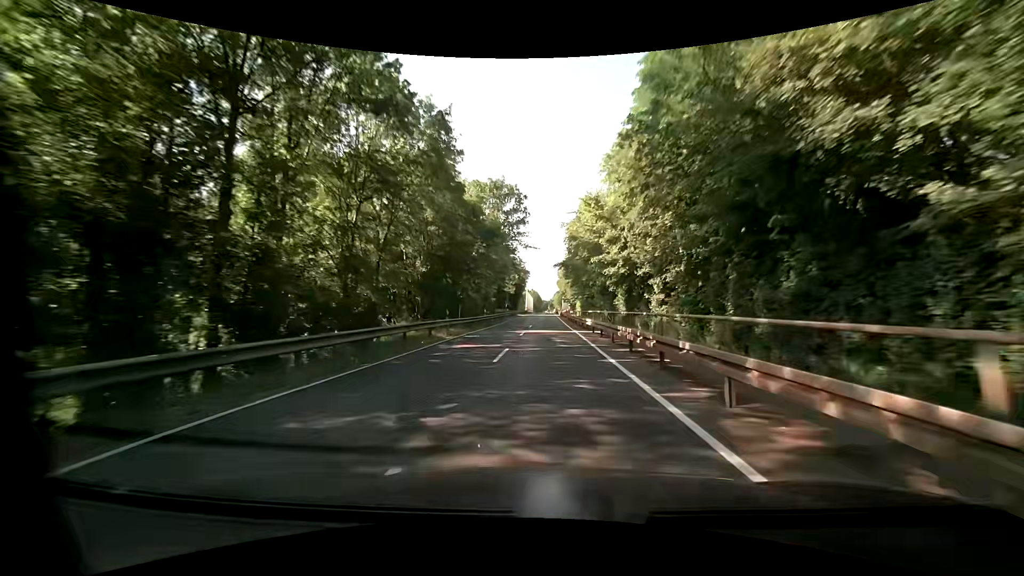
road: tertiary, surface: asphalt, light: Day
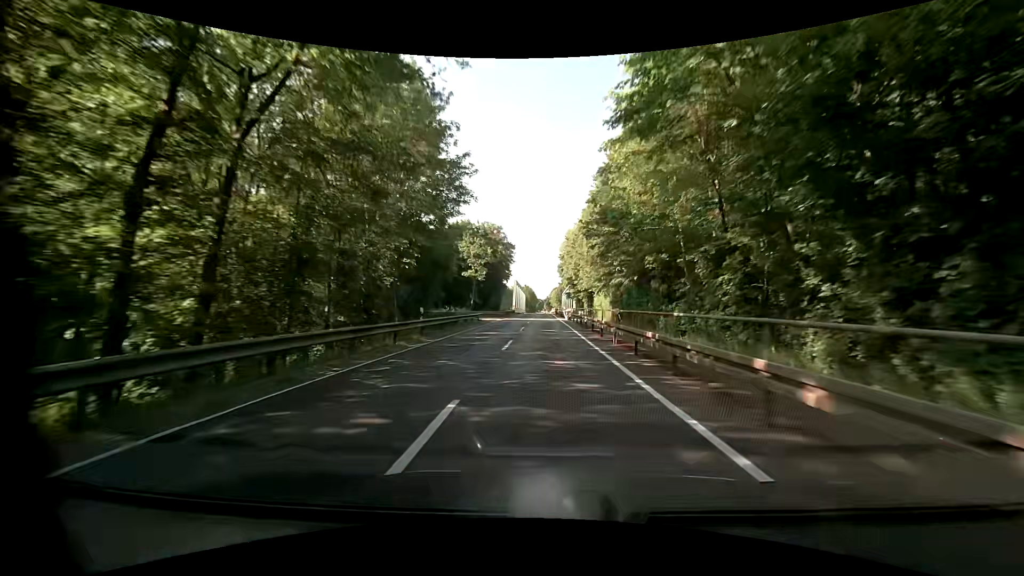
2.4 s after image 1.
(+0.2, +45.4) m; +1°
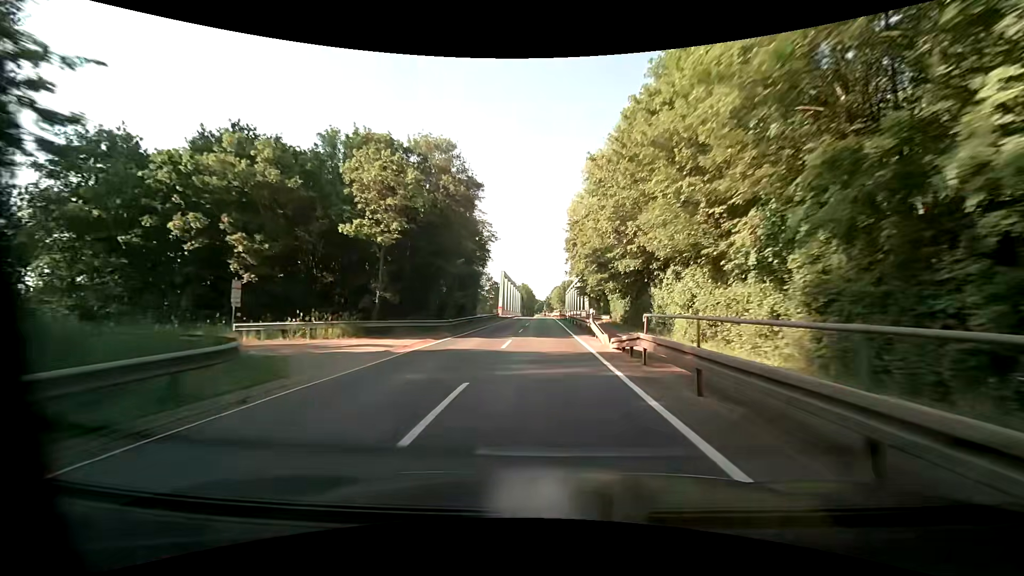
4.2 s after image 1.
(0.0, +34.2) m; -1°
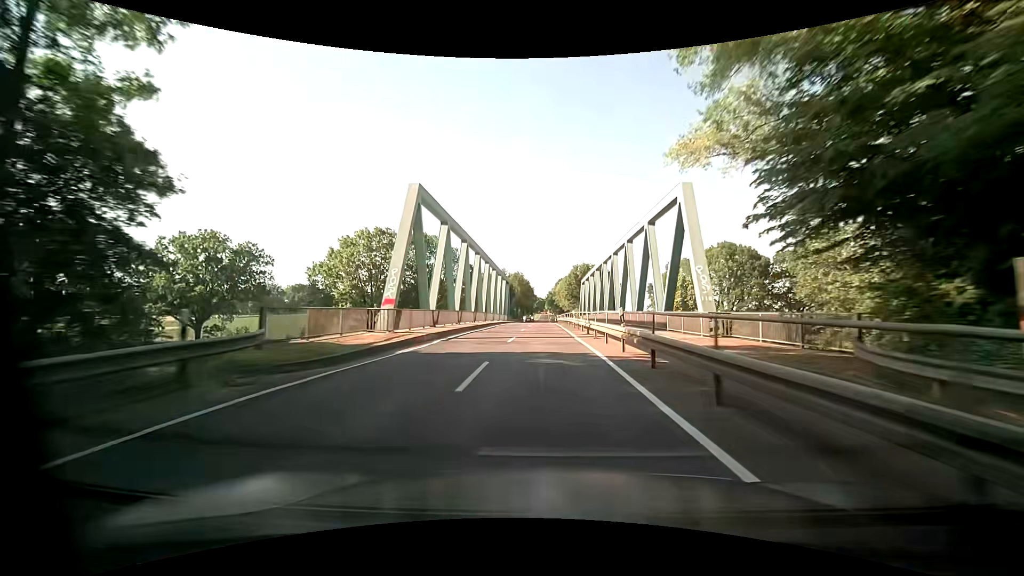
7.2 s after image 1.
(+0.4, +57.2) m; +1°
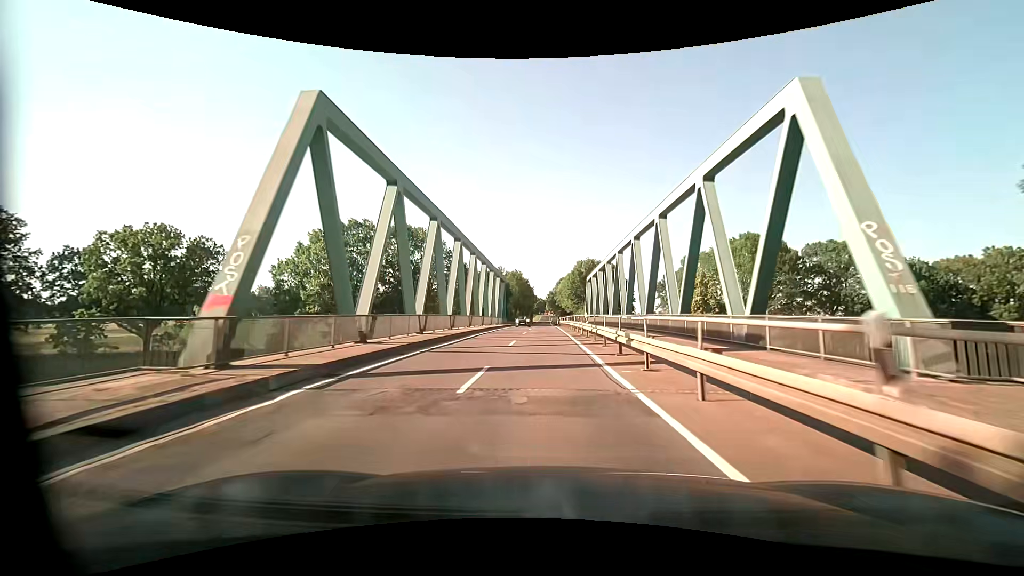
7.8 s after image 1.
(-0.1, +11.4) m; -1°
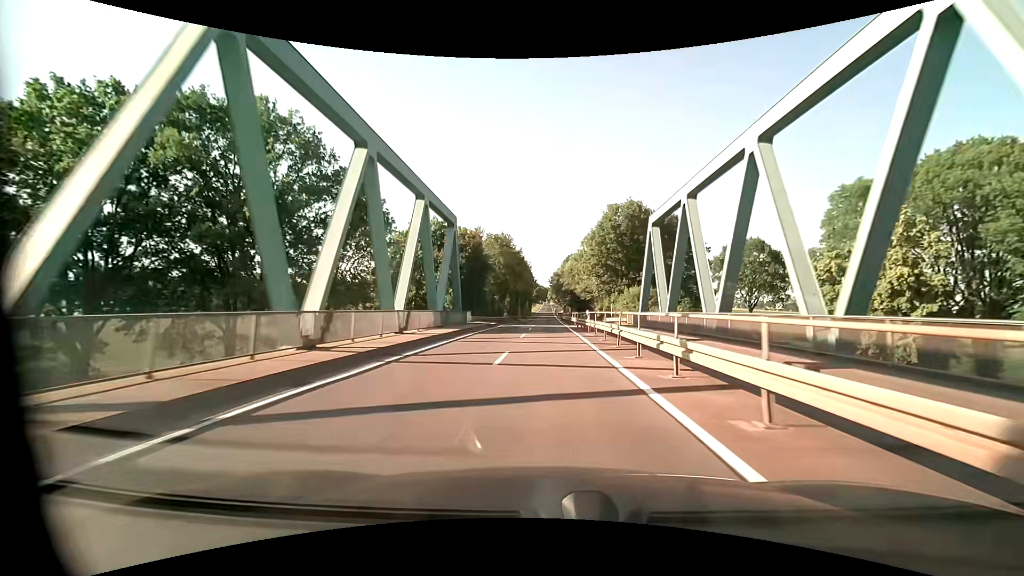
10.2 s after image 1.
(-0.2, +45.9) m; 0°
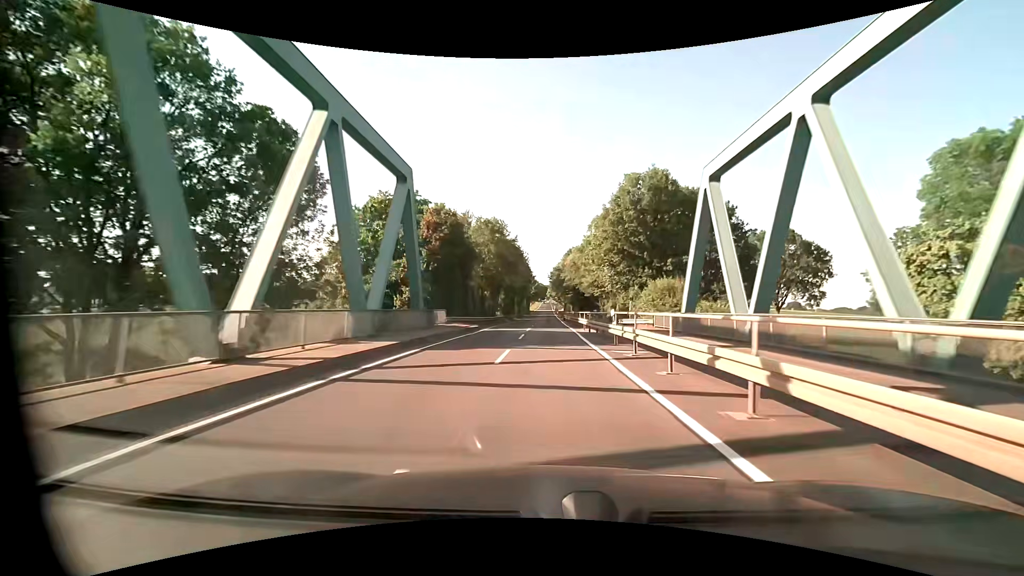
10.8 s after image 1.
(0.0, +11.6) m; 0°
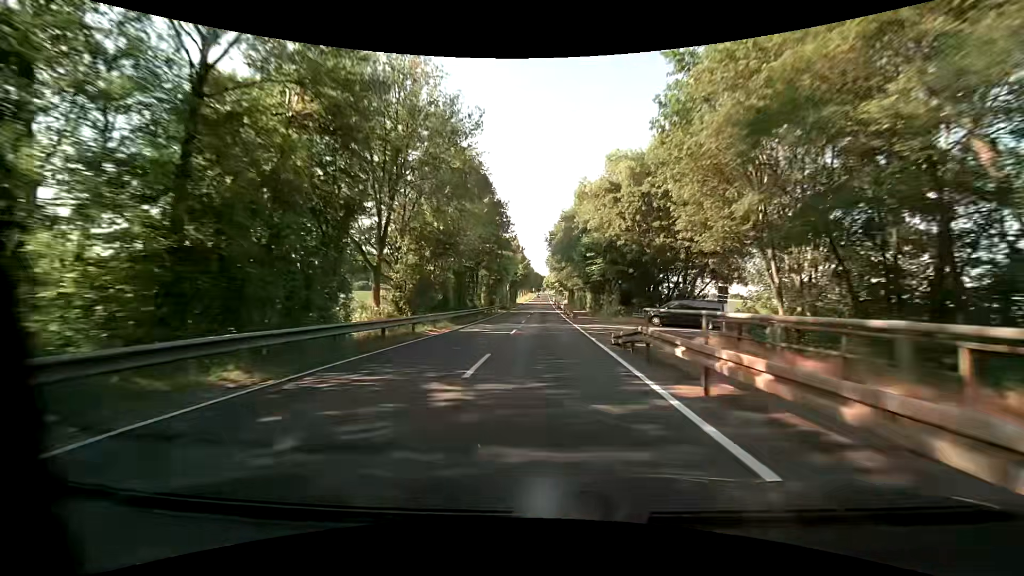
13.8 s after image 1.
(+0.2, +58.1) m; 0°
(0, +10) (0, +20) (0, +30) (0, +40) (0, +50) (0, +60) (0, +70) (0, +80) (0, +90) (0, +100) m
